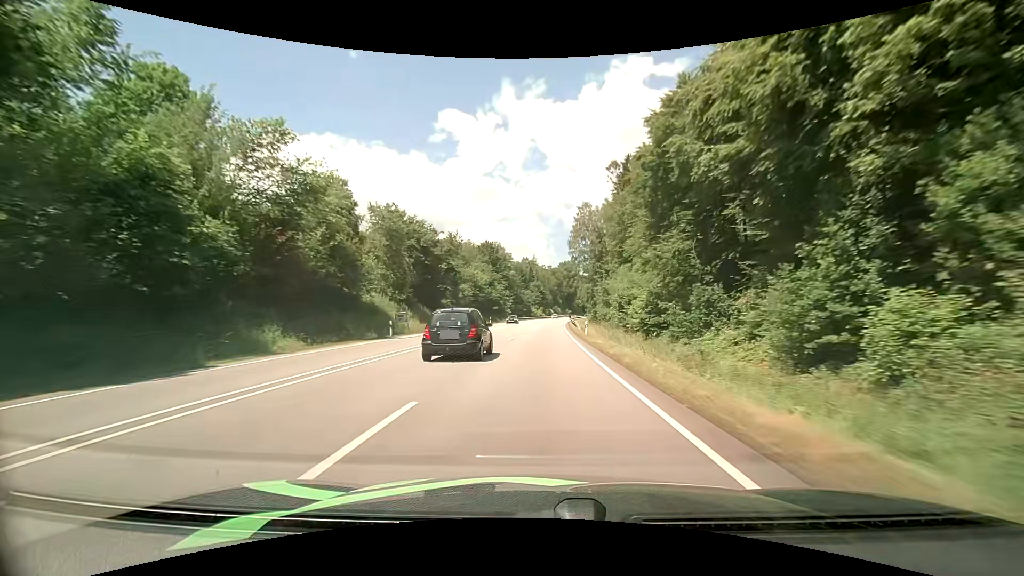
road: primary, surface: asphalt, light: Day
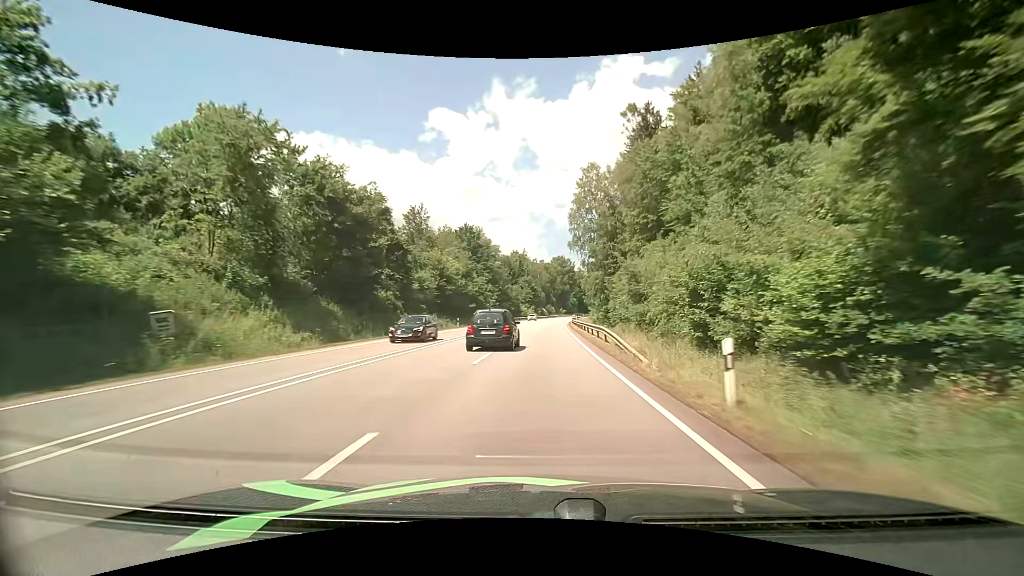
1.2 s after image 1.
(+0.3, +26.3) m; +1°
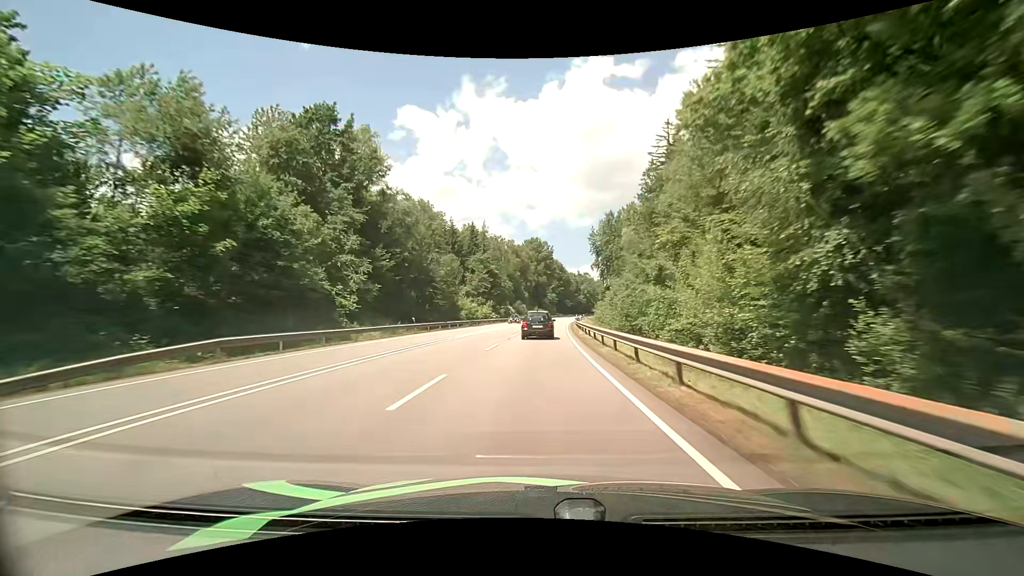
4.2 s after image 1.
(+1.9, +67.5) m; +3°
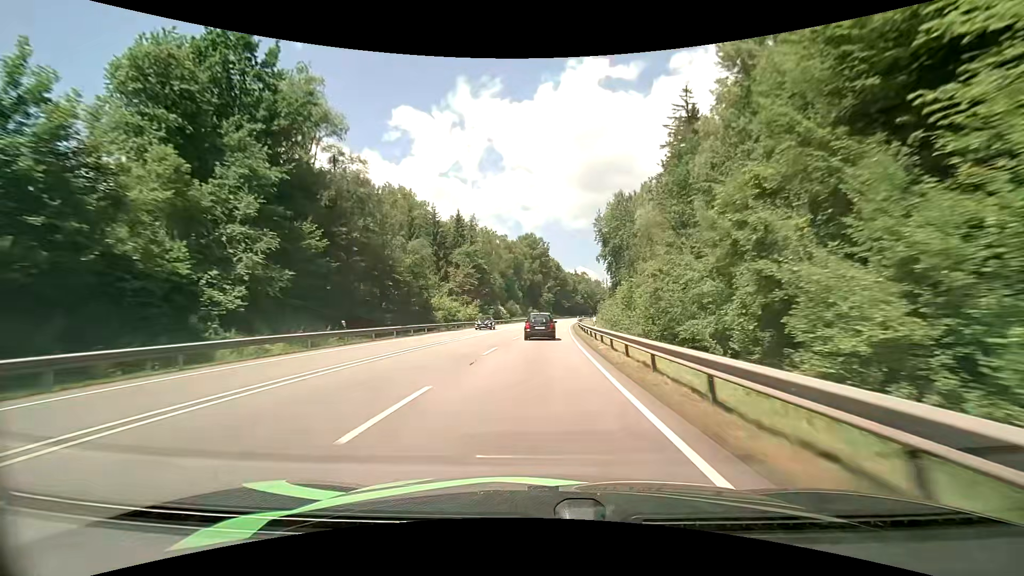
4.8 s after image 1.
(+0.1, +13.9) m; +1°
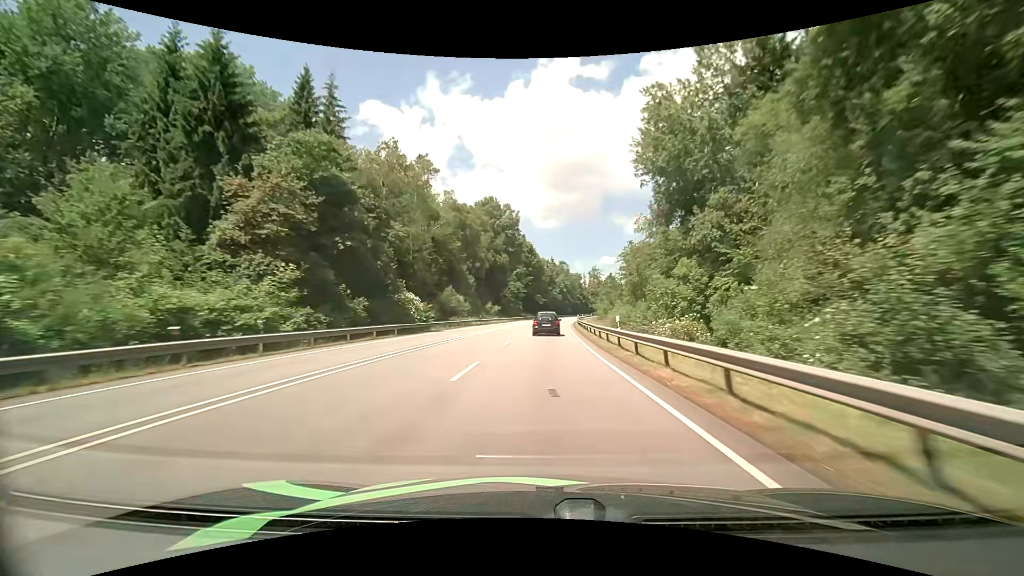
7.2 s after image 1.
(+1.1, +56.0) m; +3°
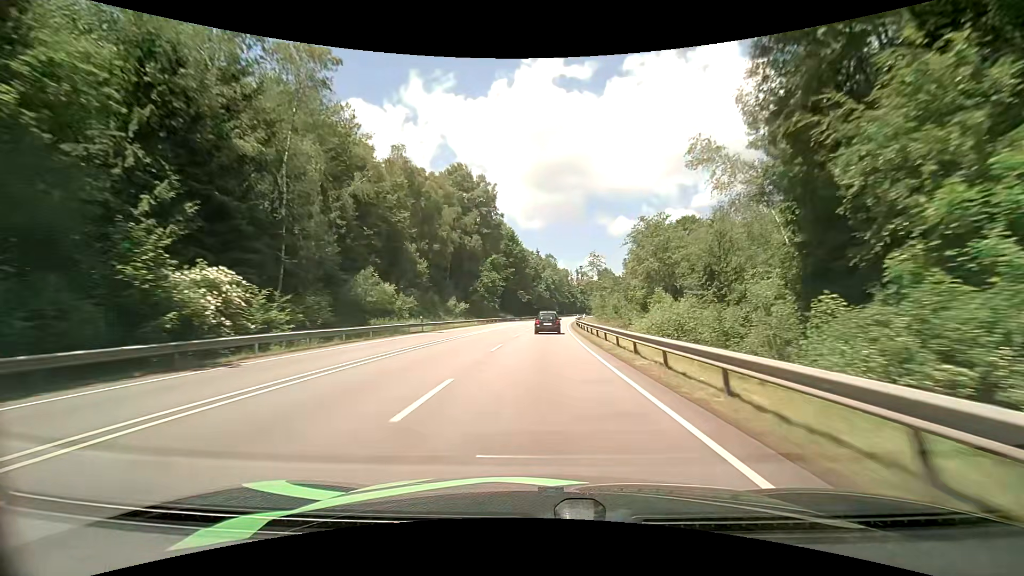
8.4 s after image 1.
(+0.6, +28.1) m; +3°
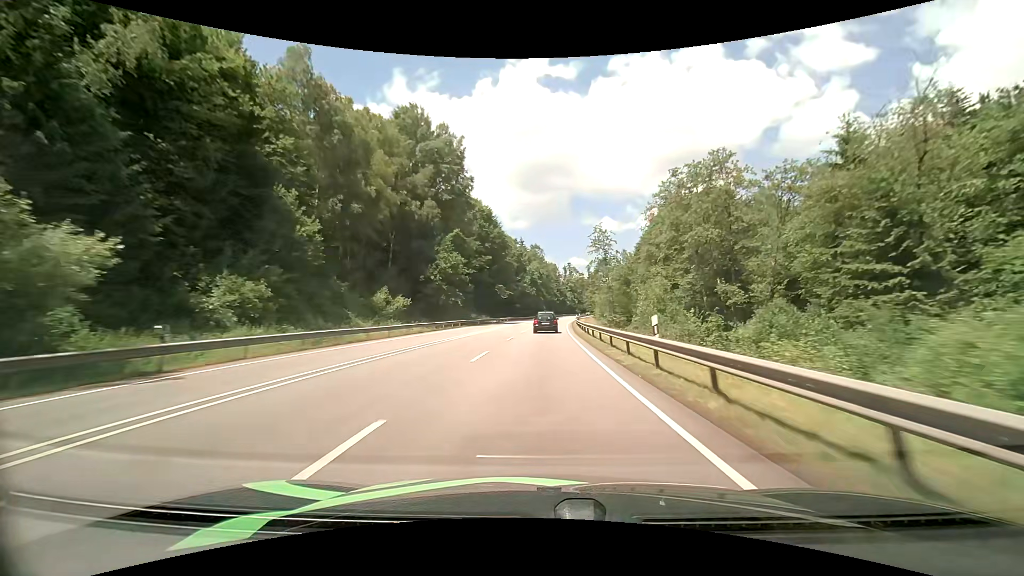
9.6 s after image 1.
(+0.1, +28.2) m; +1°
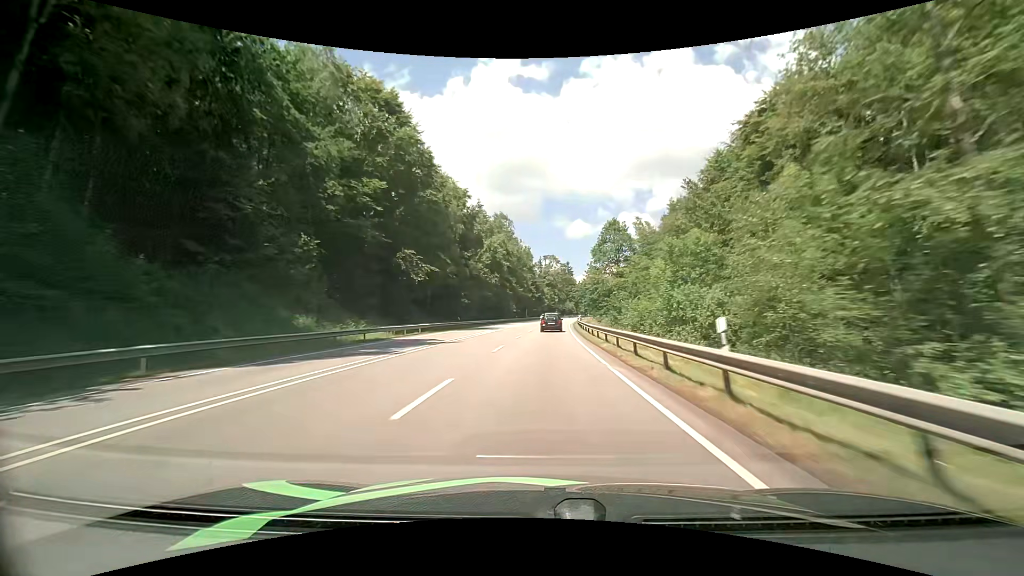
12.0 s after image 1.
(+1.5, +56.6) m; +3°
(0, +10) (0, +20) (0, +30) (+1, +40) (+1, +50) (+2, +60) (+2, +70) (+3, +80) (+4, +90) (+5, +100) m
